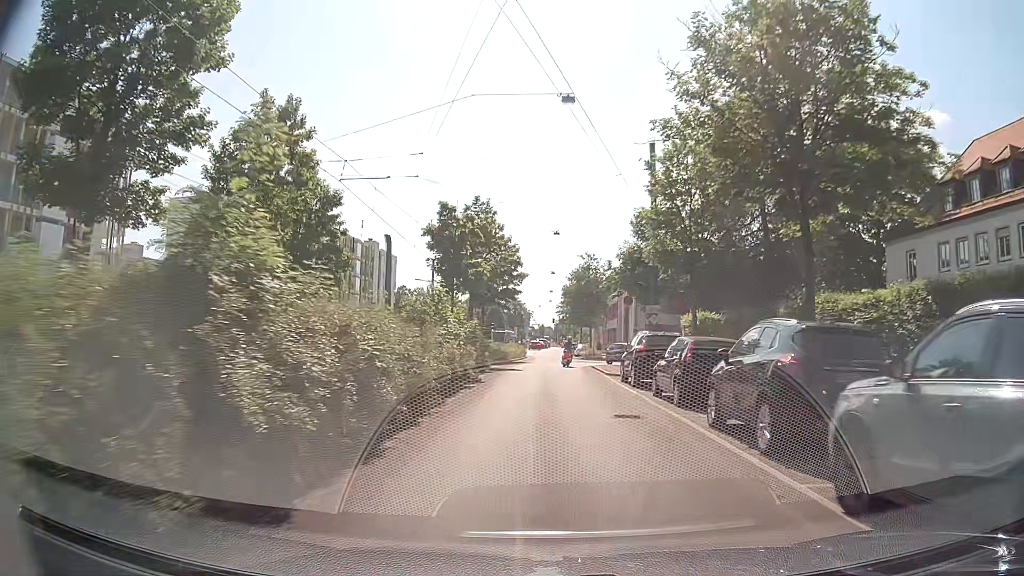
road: tertiary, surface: asphalt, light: Day
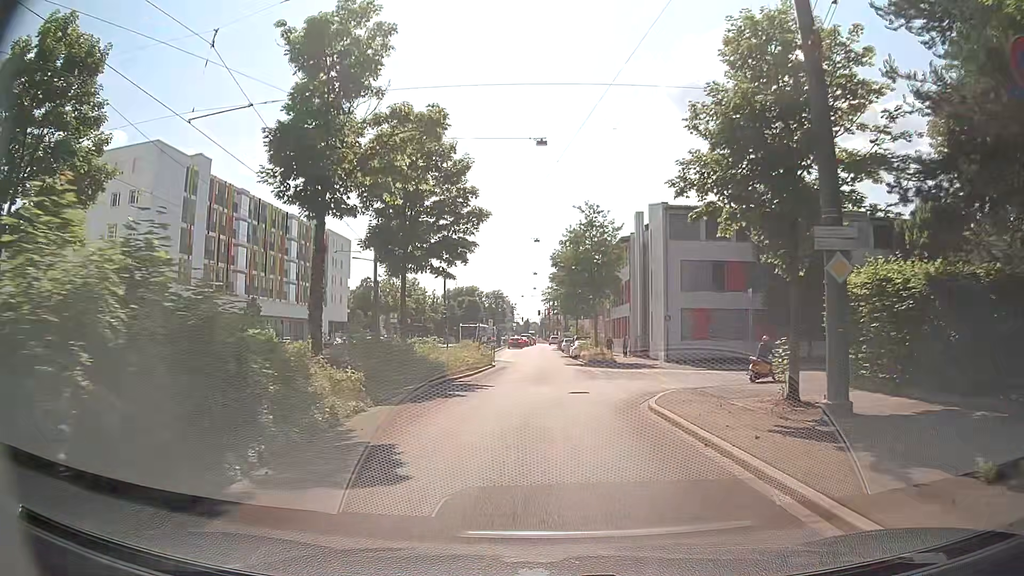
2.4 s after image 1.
(+0.2, +23.6) m; +2°
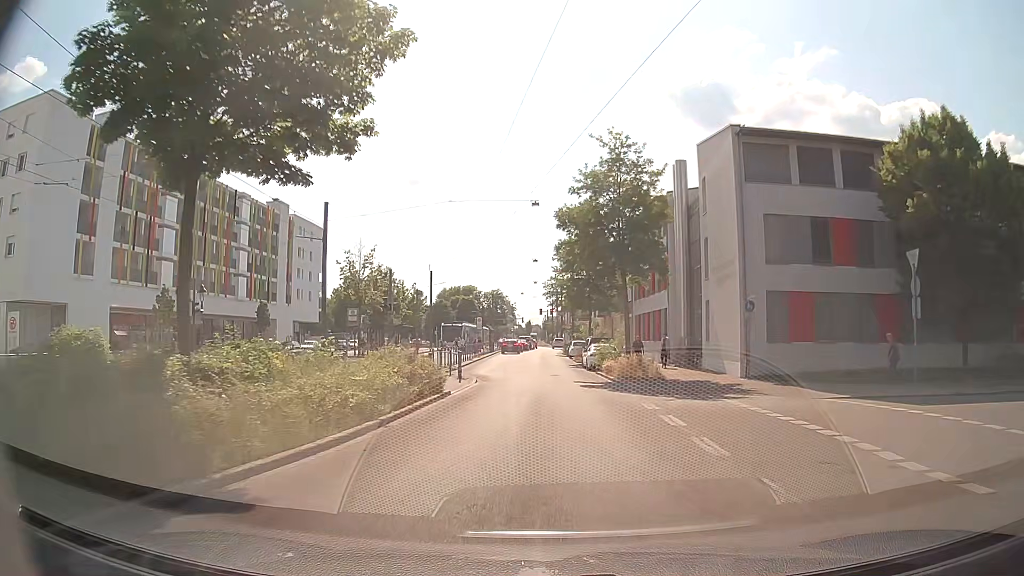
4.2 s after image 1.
(-0.2, +16.7) m; -1°
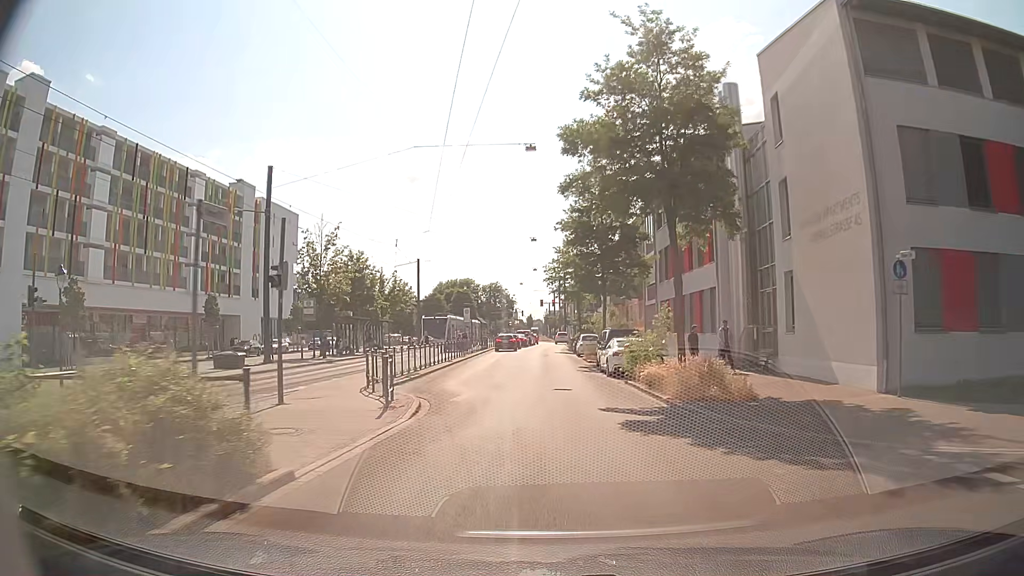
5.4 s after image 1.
(+0.1, +11.3) m; 0°
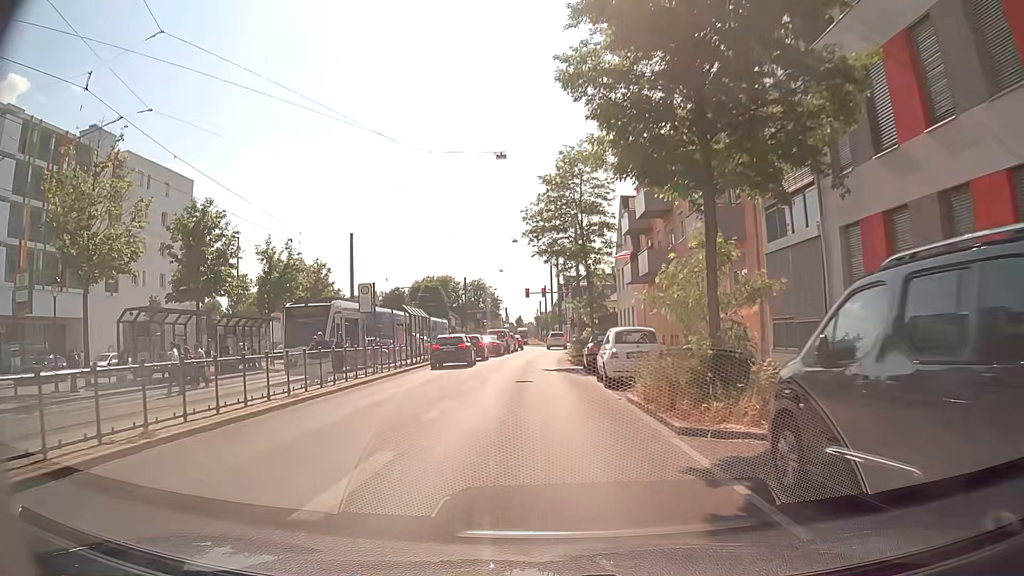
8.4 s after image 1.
(+0.7, +27.7) m; +1°
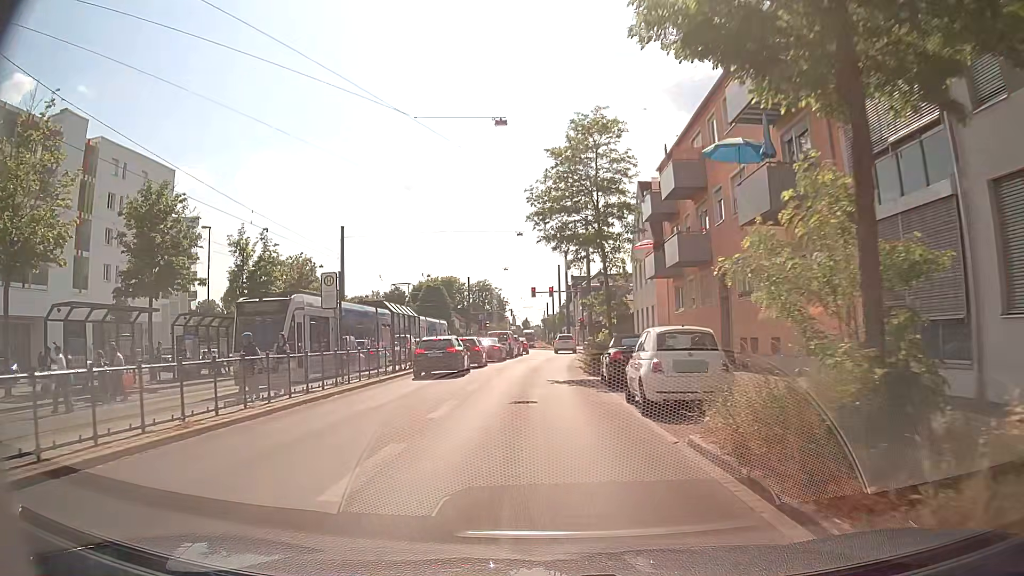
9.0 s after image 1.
(0.0, +5.4) m; 0°
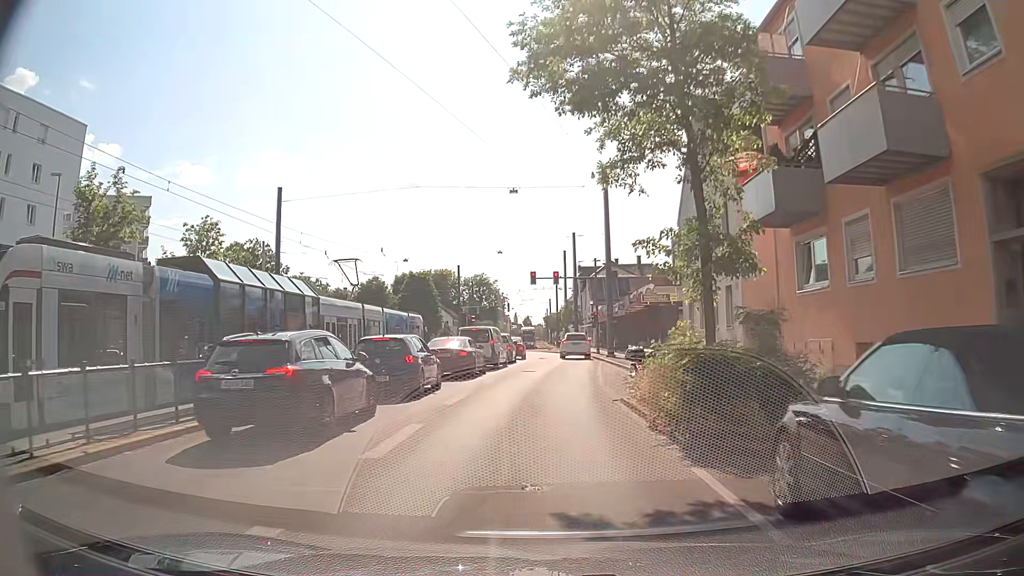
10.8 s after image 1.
(-0.1, +15.8) m; 0°
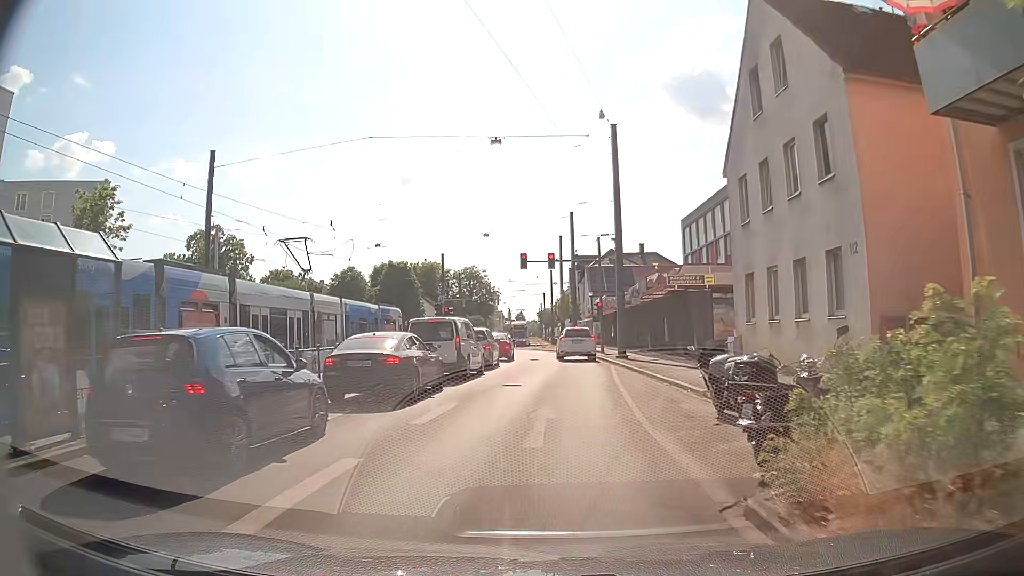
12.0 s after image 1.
(0.0, +9.2) m; +1°
